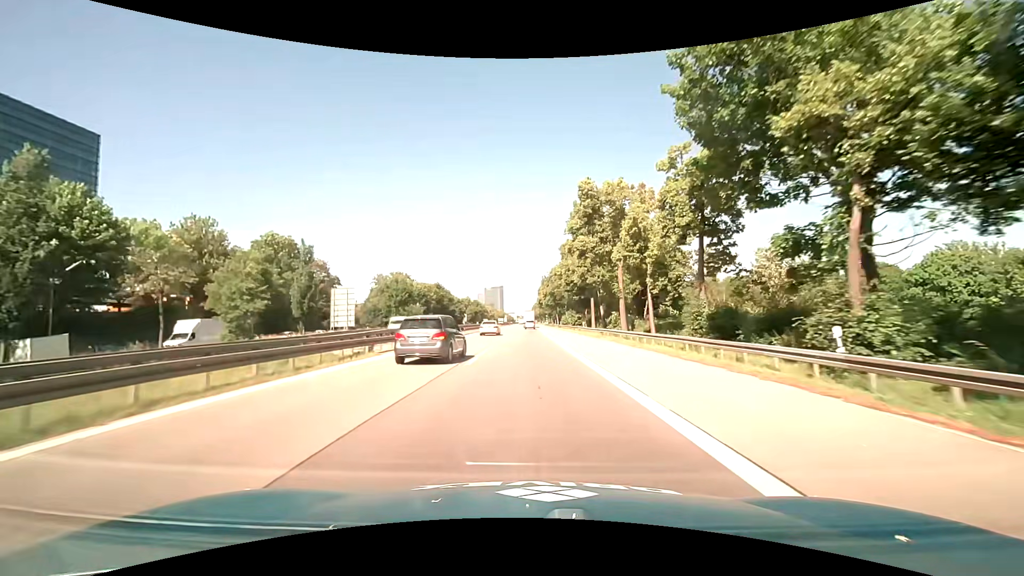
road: motorway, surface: asphalt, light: Day
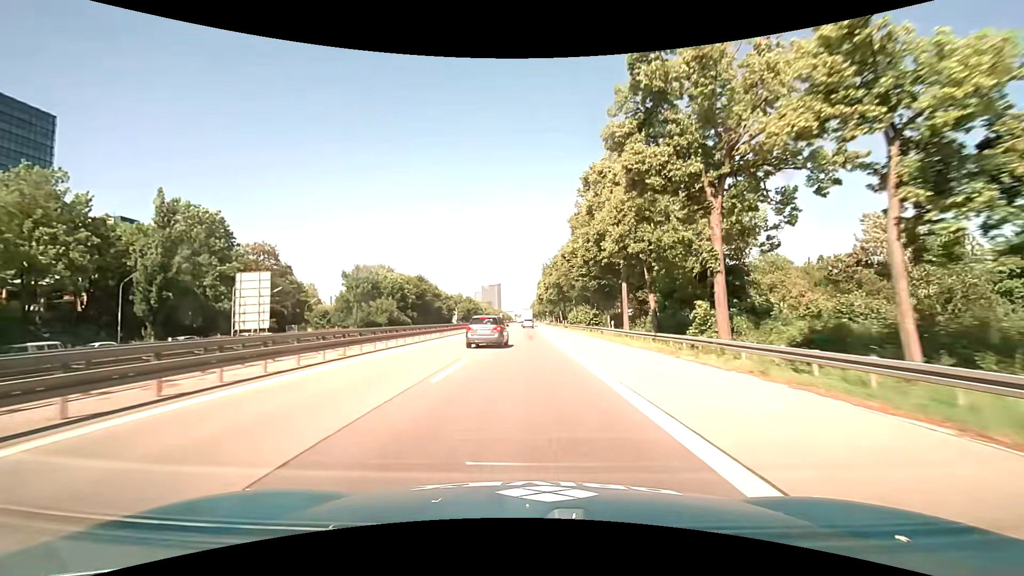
(+0.1, +22.4) m; 0°
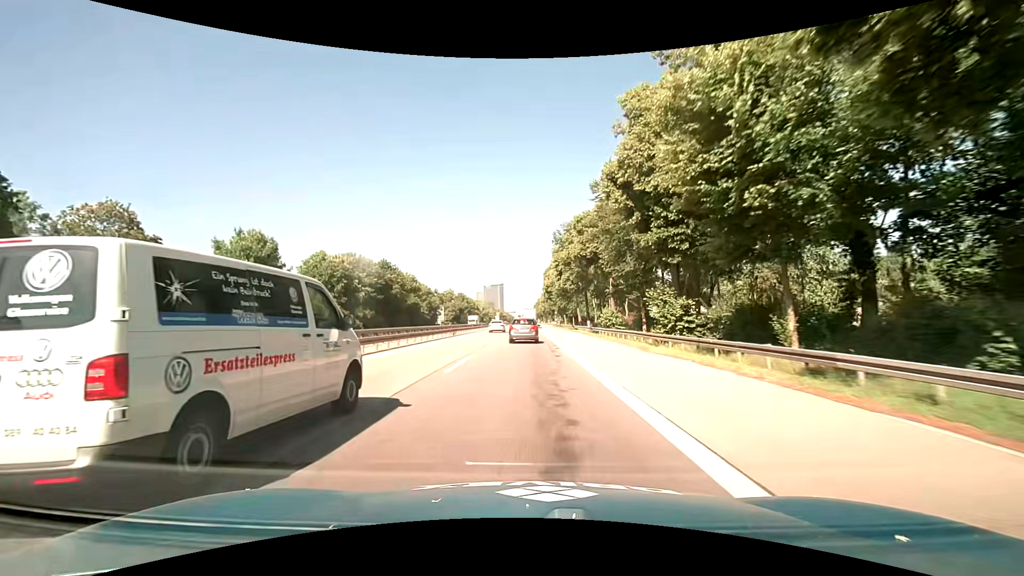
(0.0, +33.9) m; 0°
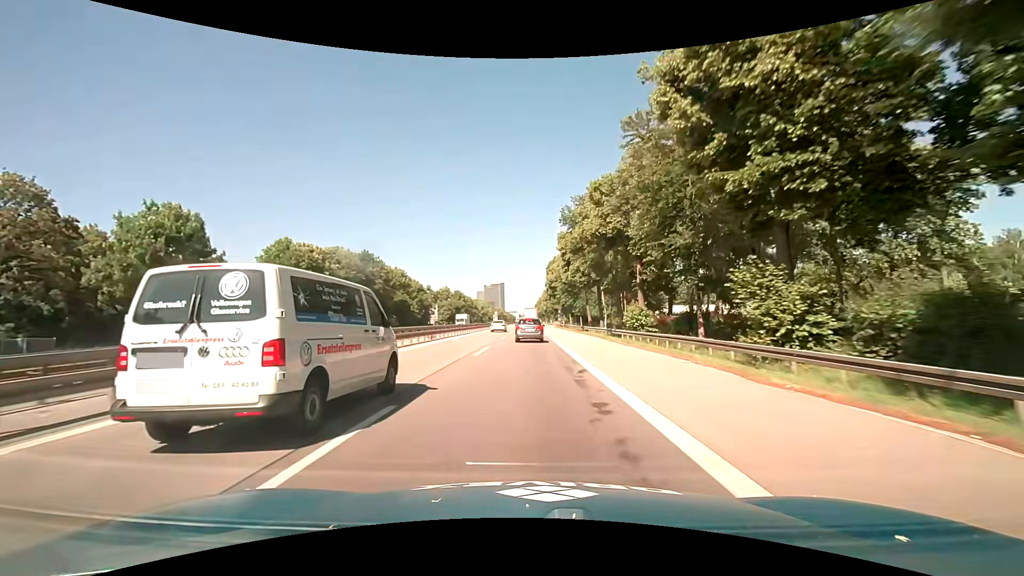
(0.0, +11.4) m; 0°
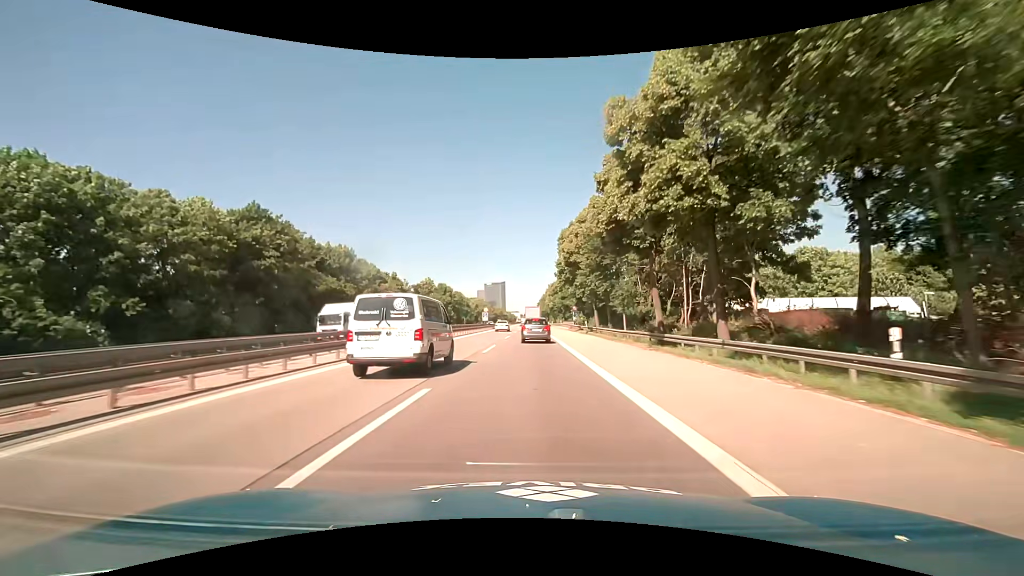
(-0.3, +34.3) m; -1°
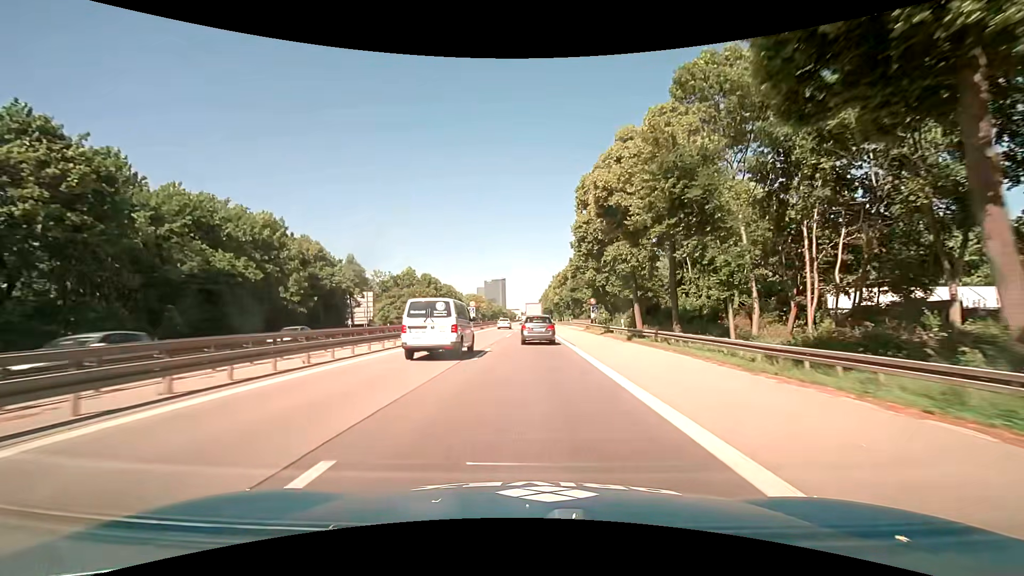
(0.0, +22.9) m; 0°
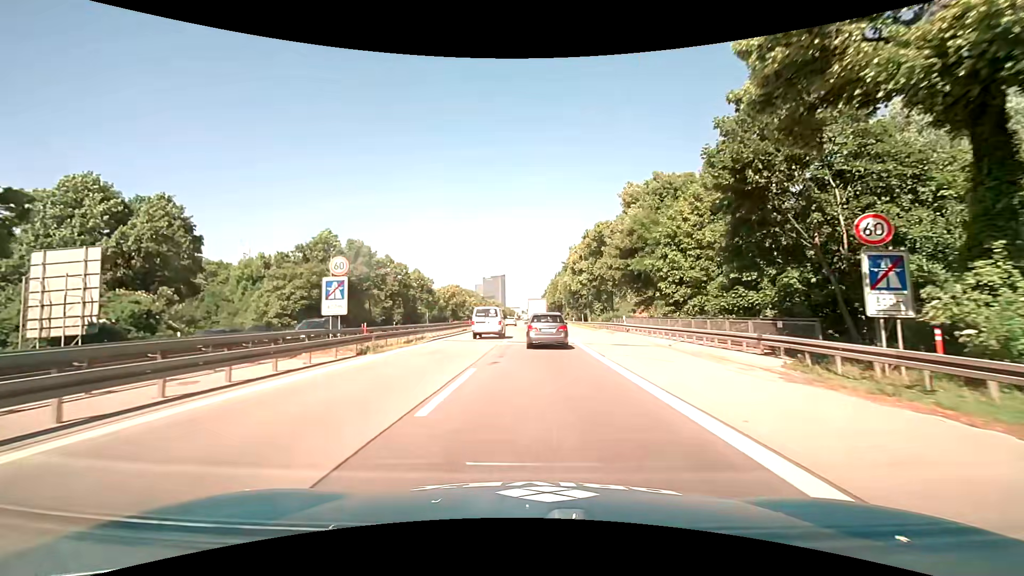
(-0.1, +48.1) m; 0°
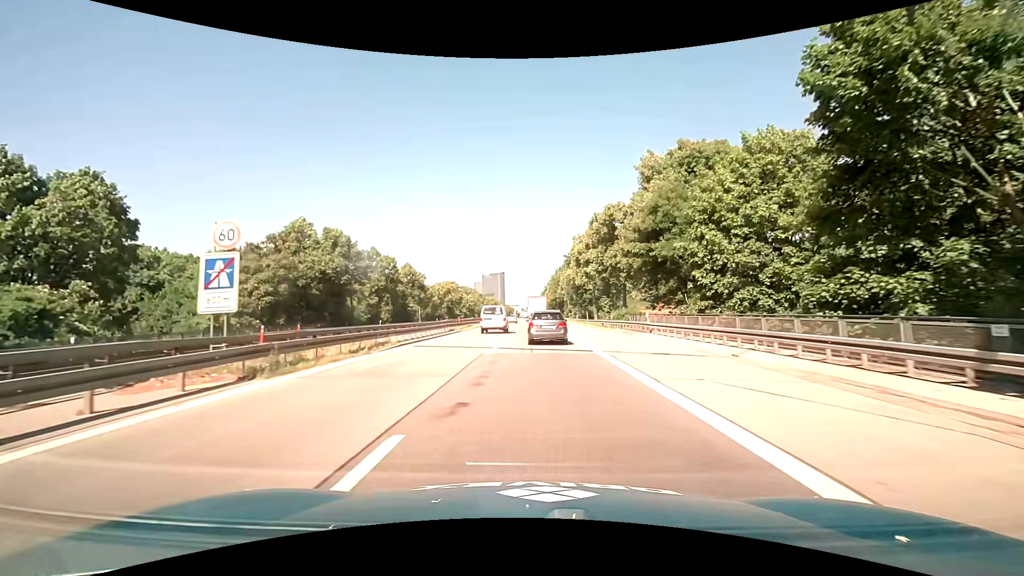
(0.0, +7.4) m; +1°
(0, +10) (0, +20) (0, +30) (0, +40) (0, +50) (0, +60) (0, +70) (0, +80) (0, +90) (0, +100) m
